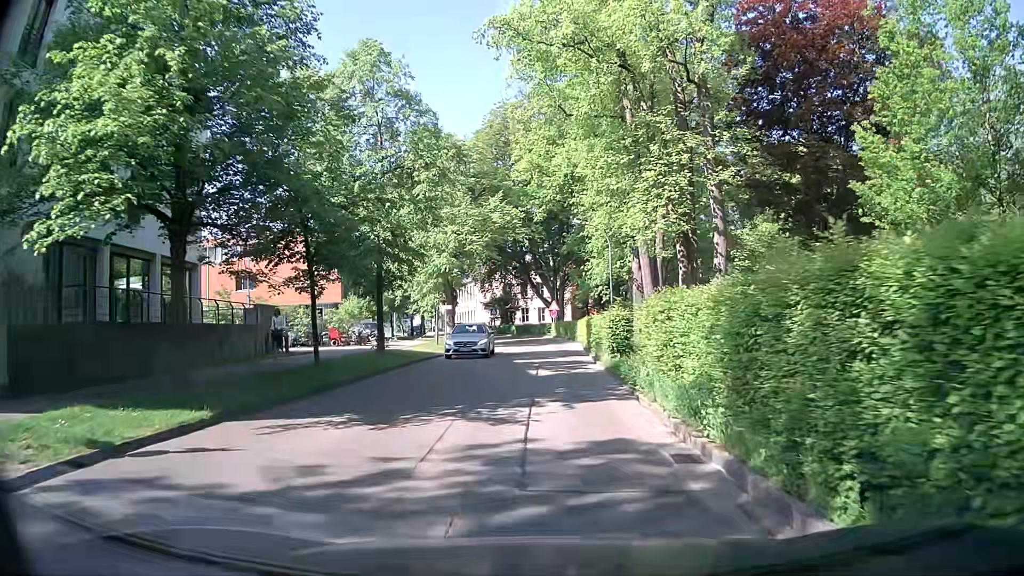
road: residential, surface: asphalt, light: Day
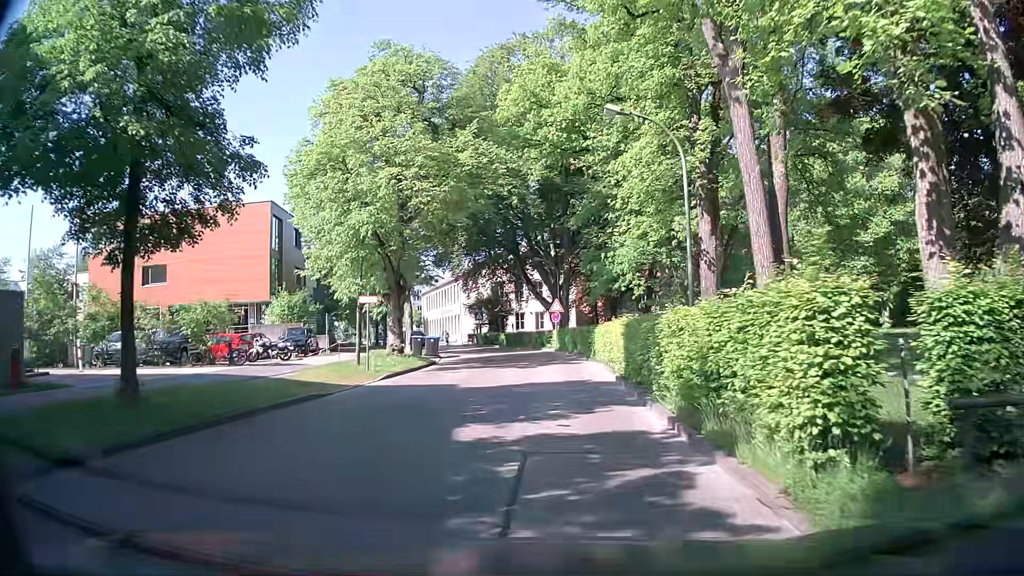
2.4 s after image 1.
(0.0, +16.0) m; 0°
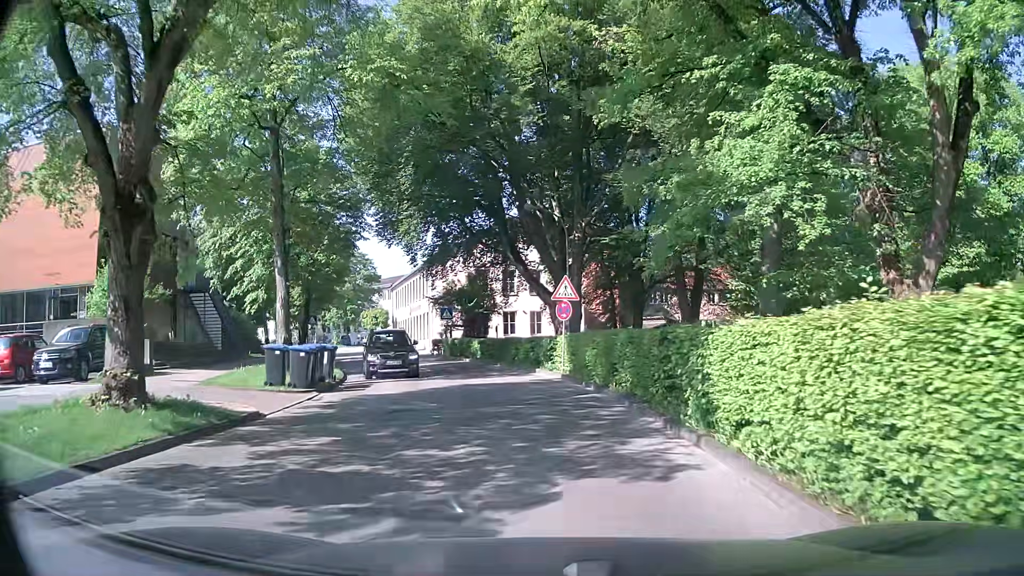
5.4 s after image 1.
(-0.1, +19.1) m; +1°
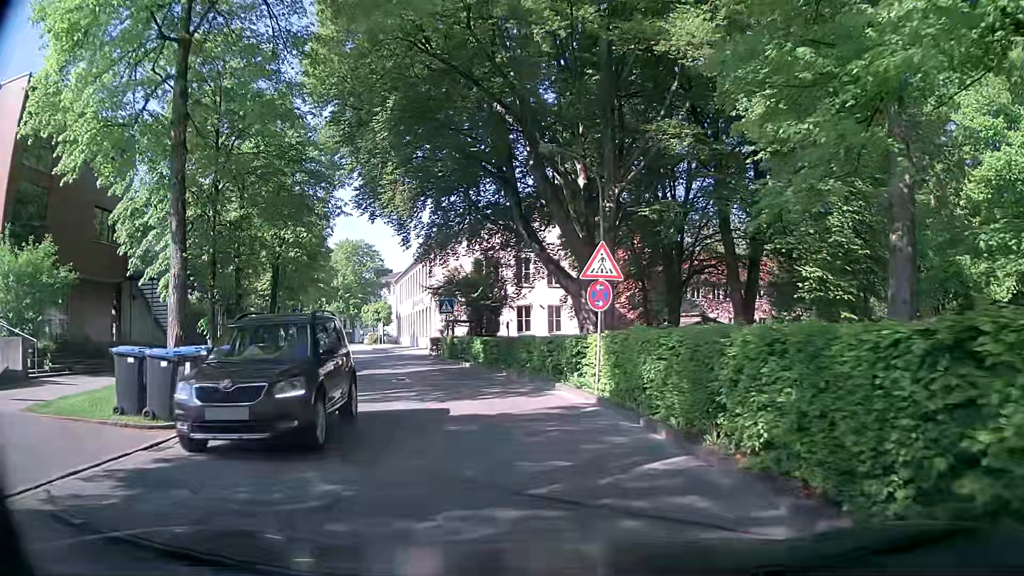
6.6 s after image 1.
(-0.1, +7.3) m; -2°
